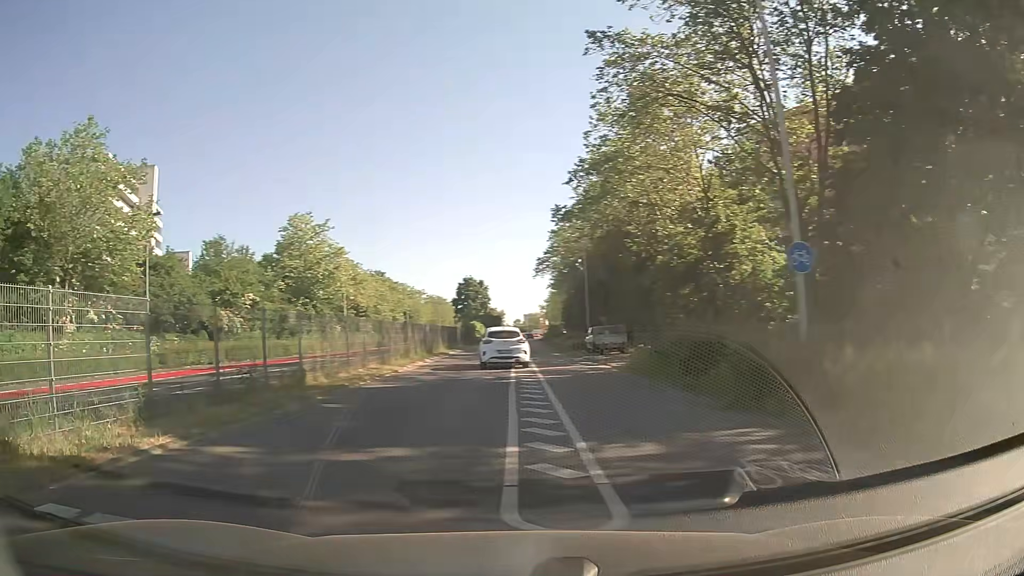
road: secondary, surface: asphalt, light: Day
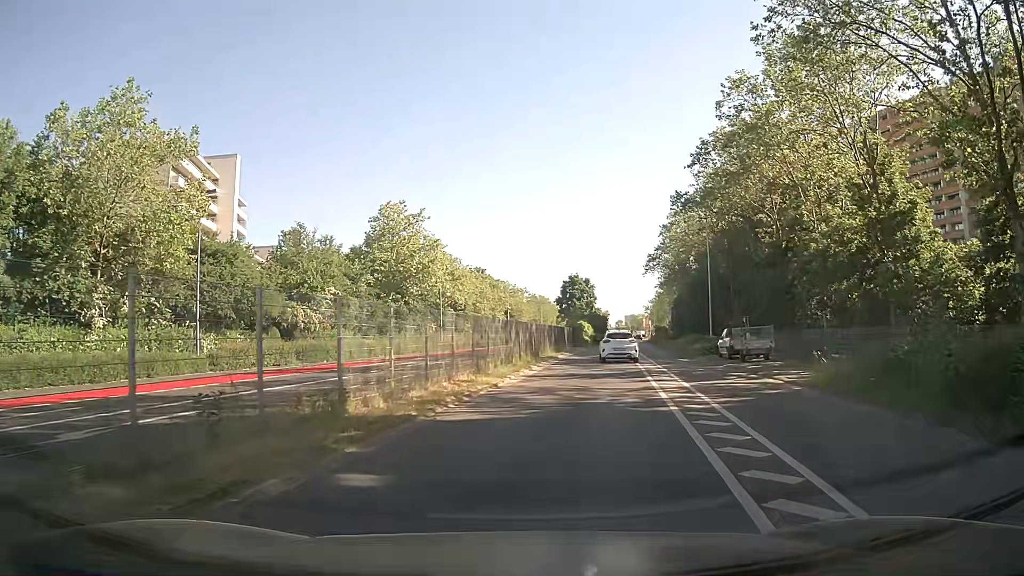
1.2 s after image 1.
(-1.0, +6.7) m; -9°
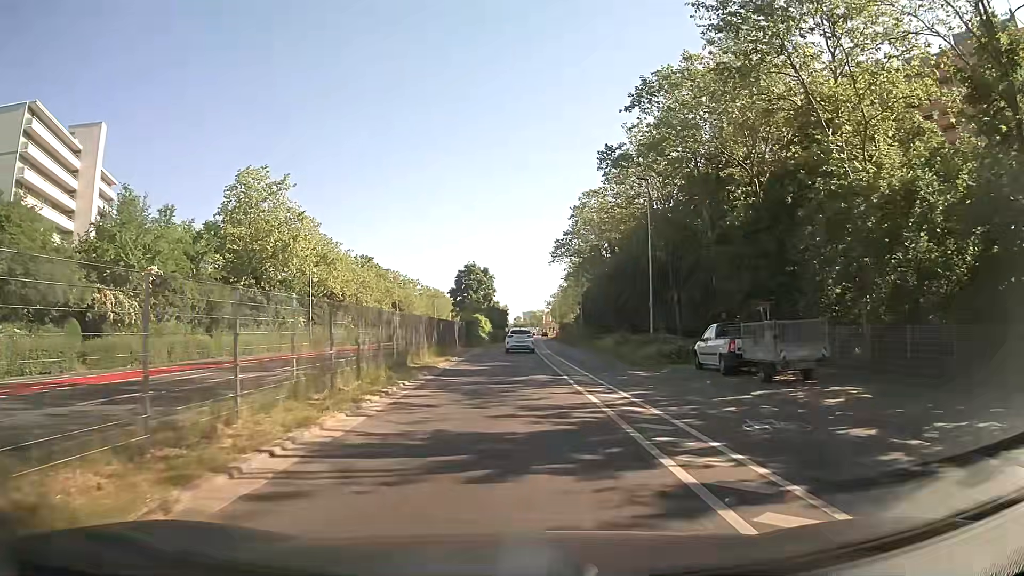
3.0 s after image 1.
(+1.1, +14.4) m; +8°
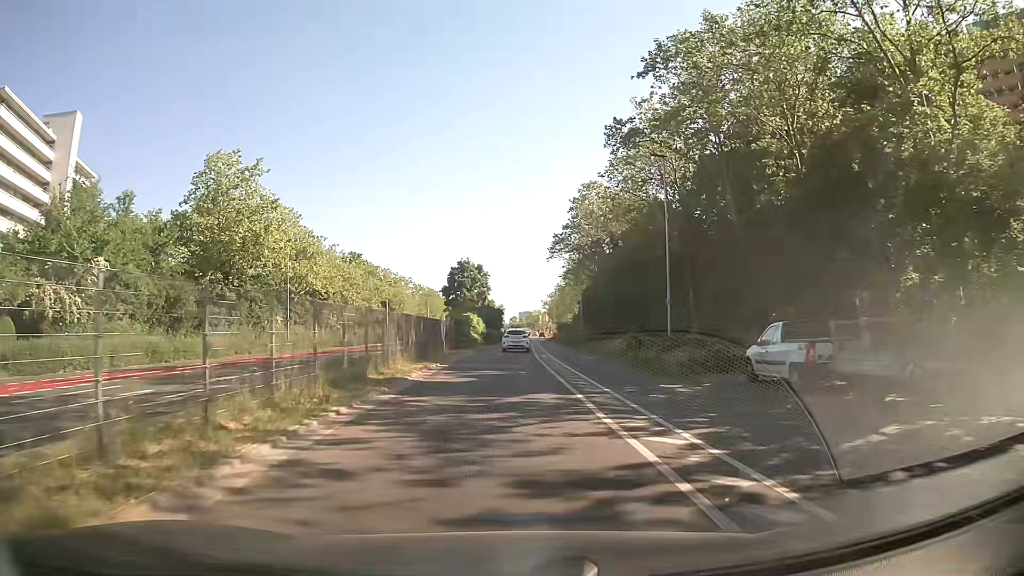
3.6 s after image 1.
(0.0, +5.9) m; +1°
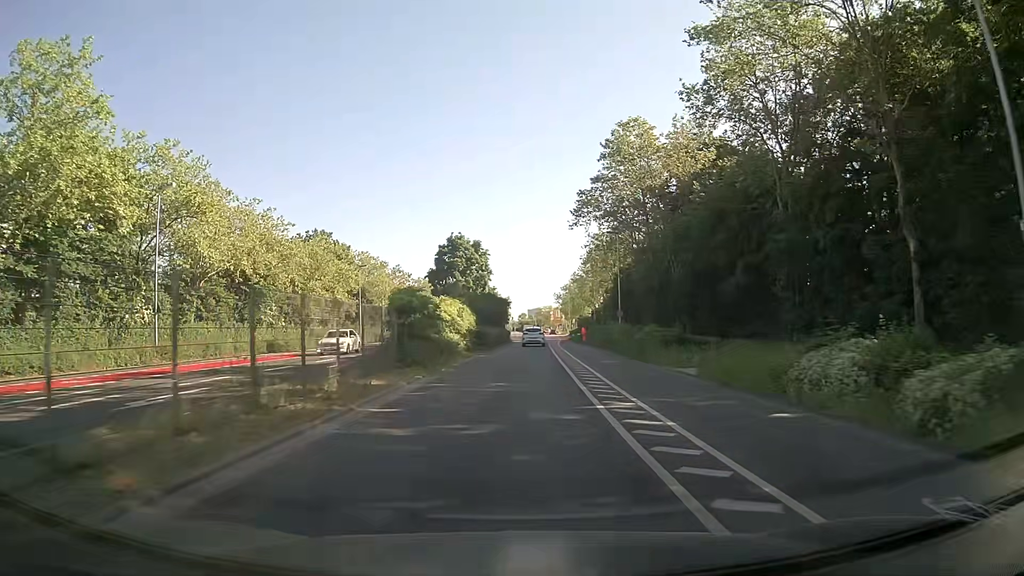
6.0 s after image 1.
(-0.2, +26.4) m; -1°
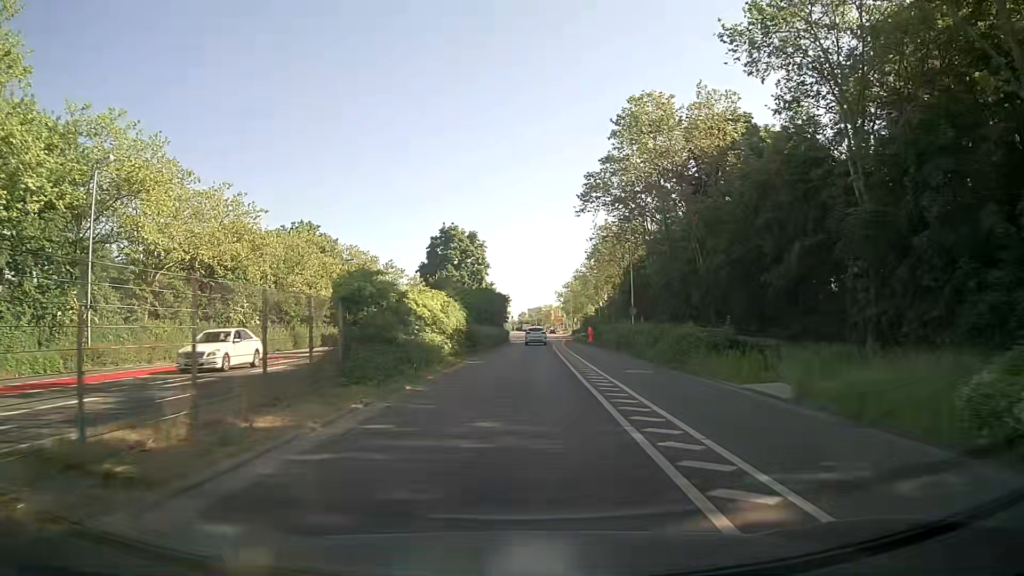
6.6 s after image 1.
(0.0, +7.1) m; 0°
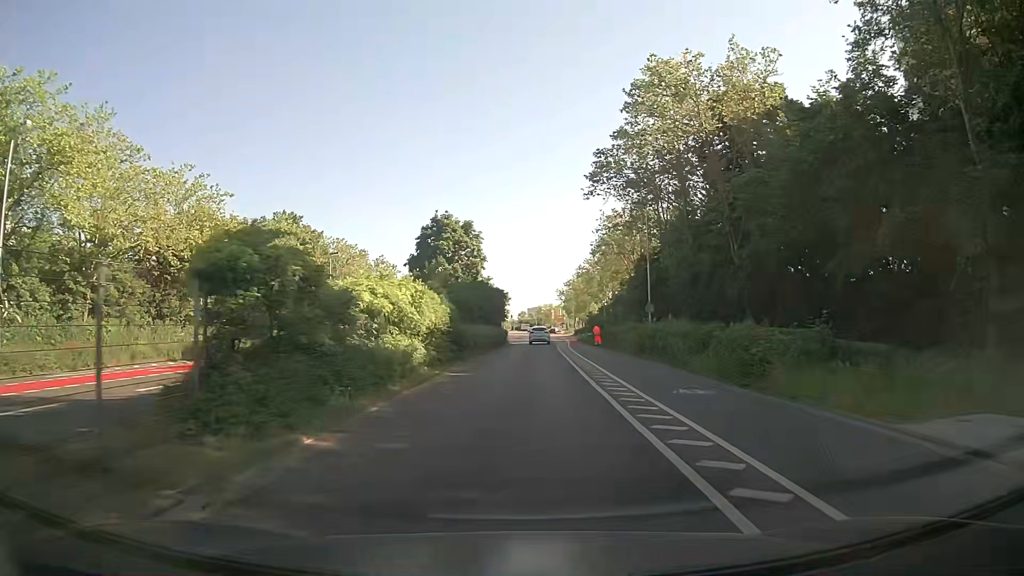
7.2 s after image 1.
(0.0, +7.3) m; 0°
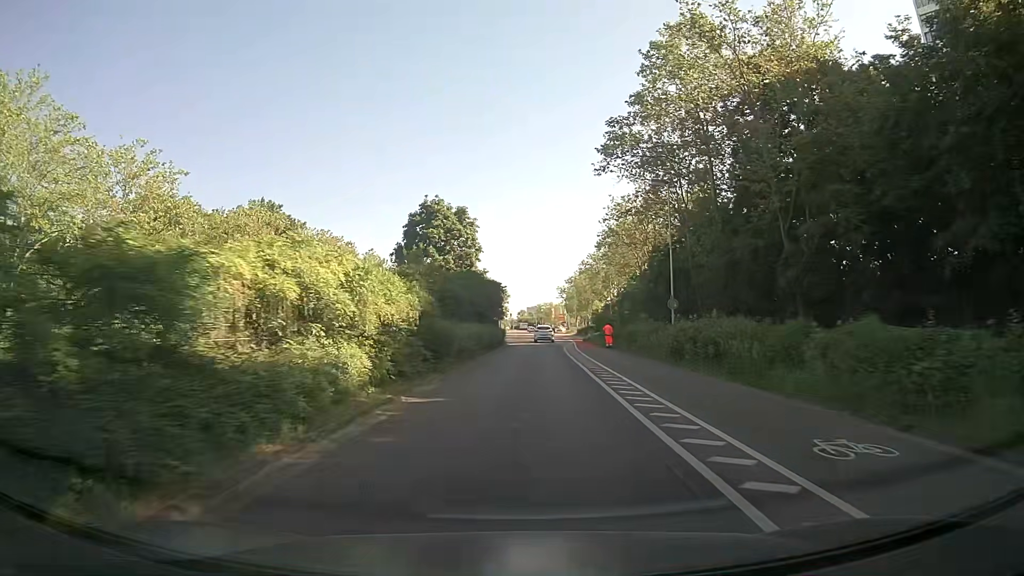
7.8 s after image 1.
(0.0, +7.4) m; +1°
(0, +10) (0, +20) (0, +30) (+1, +40) (+1, +50) (+2, +60) (+2, +70) (+3, +80) (+3, +90) (+4, +100) m
